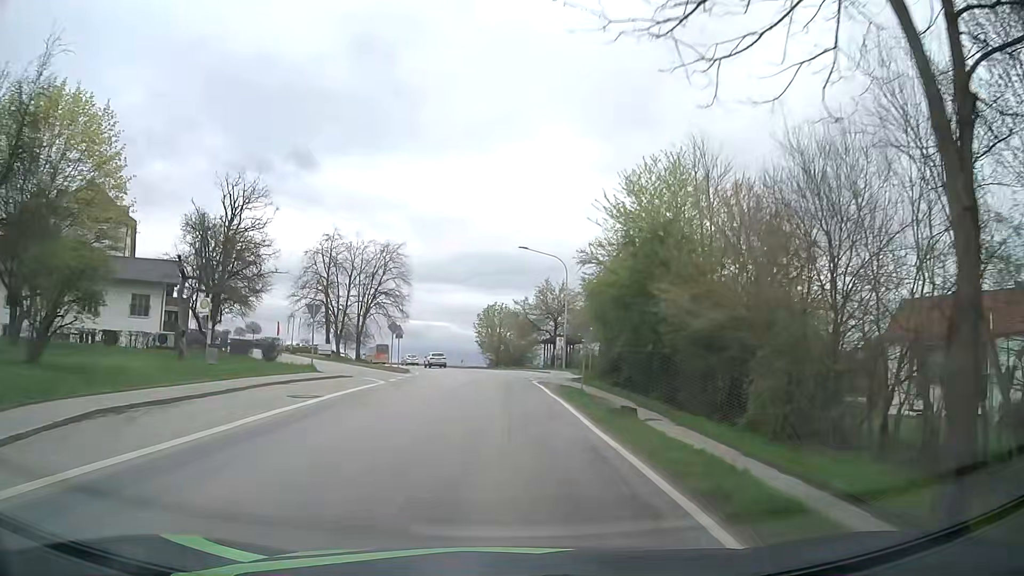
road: secondary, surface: asphalt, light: Day
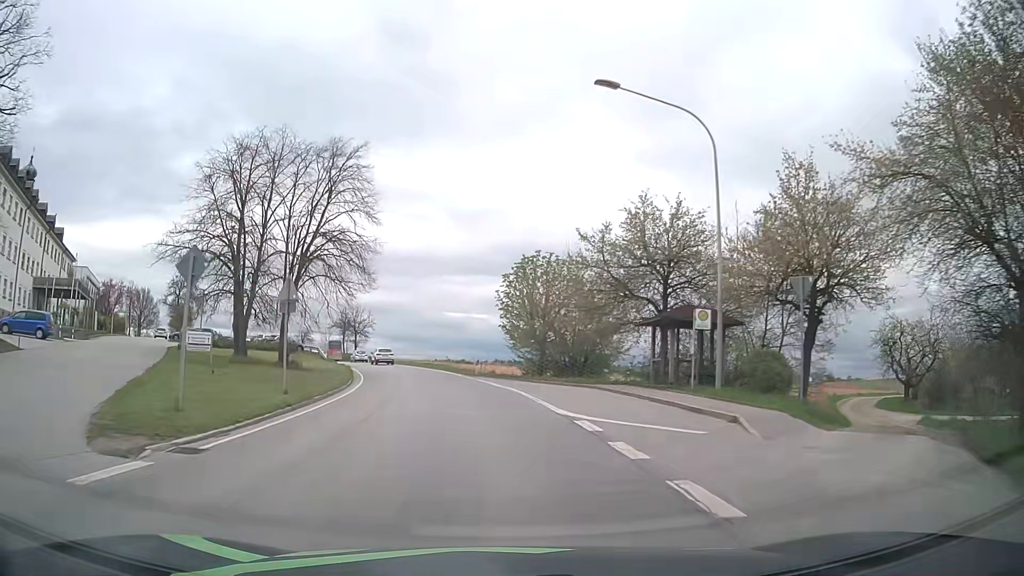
(-0.6, +31.9) m; -3°
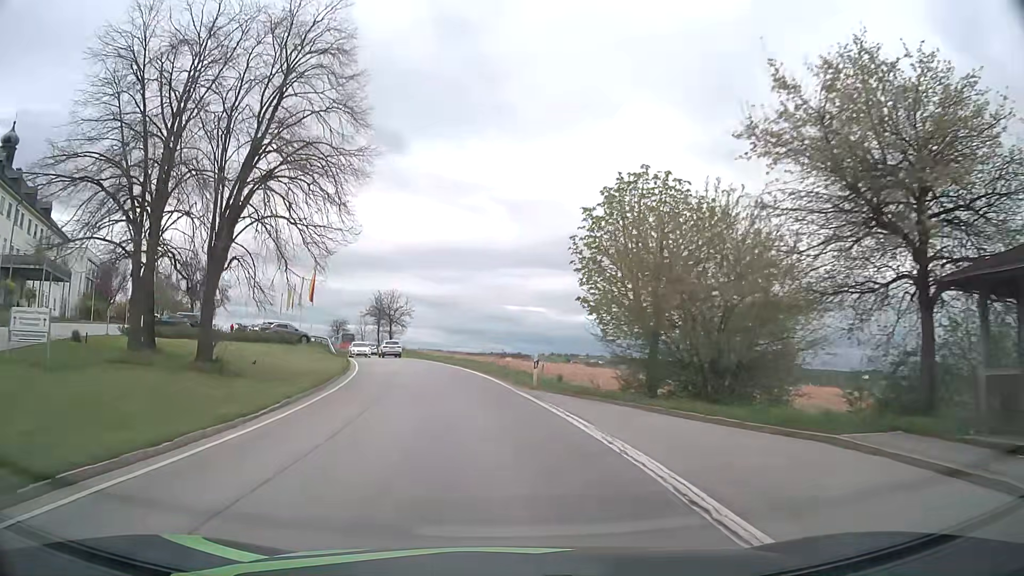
(-0.7, +15.9) m; -5°
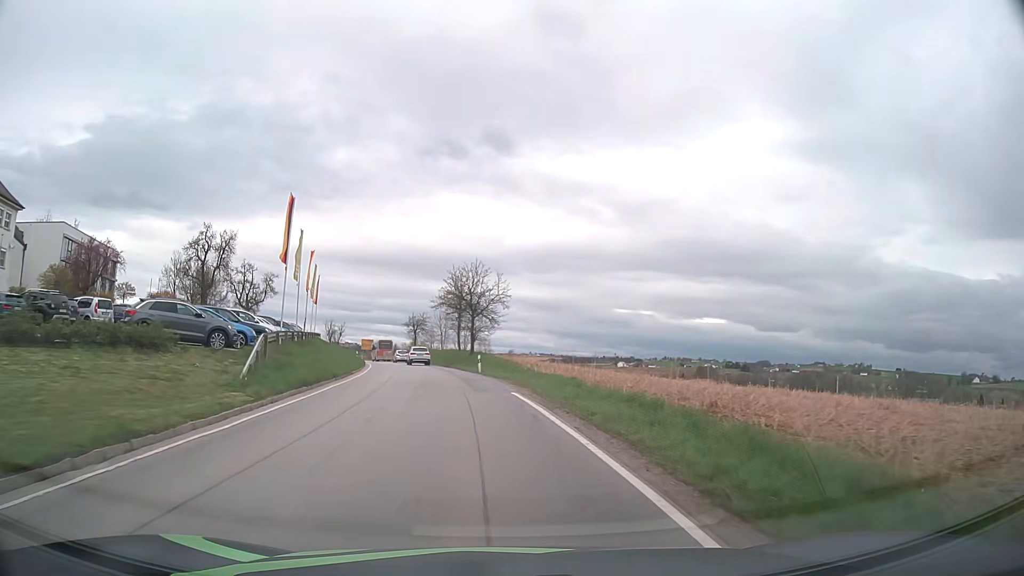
(-2.7, +32.3) m; -9°
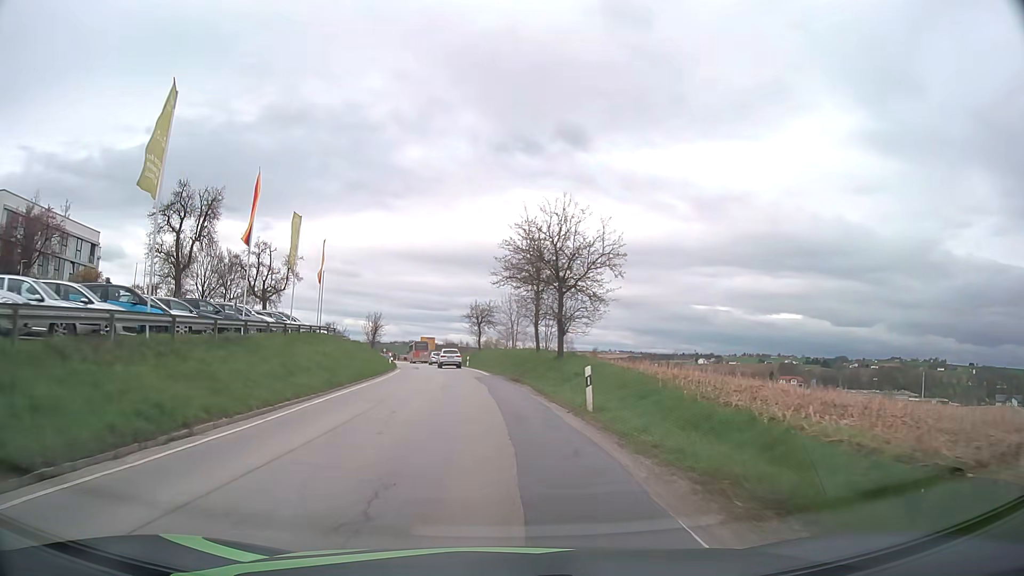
(-1.4, +24.3) m; -7°
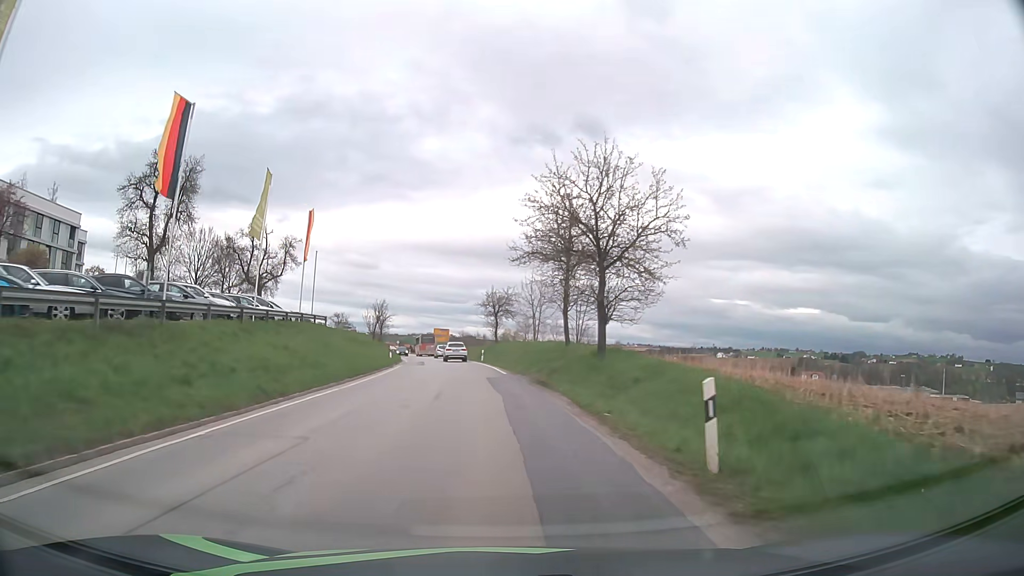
(-0.1, +8.1) m; -1°
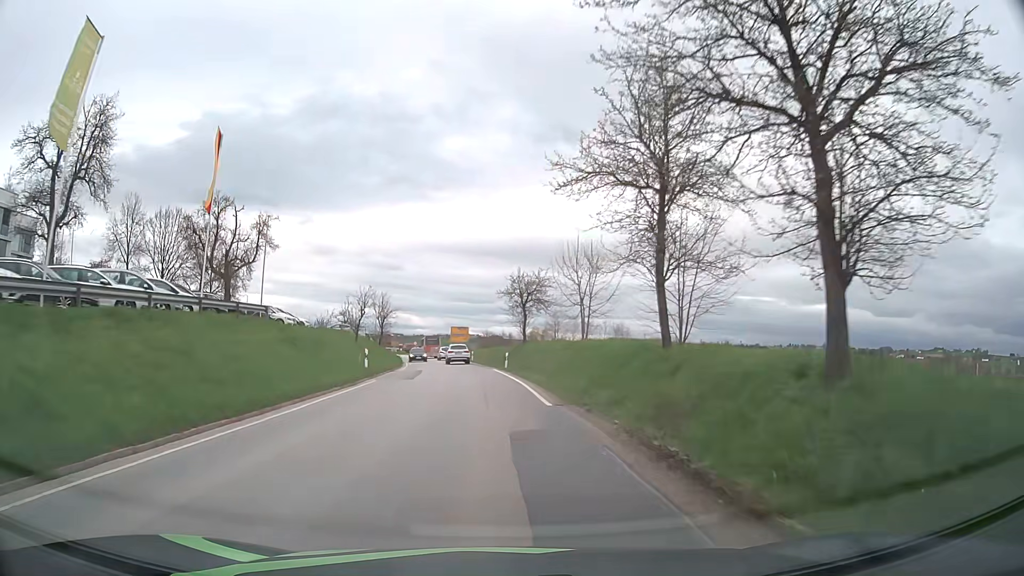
(-0.4, +16.1) m; -2°
(0, +10) (0, +20) (-1, +30) (-2, +40) (-3, +50) (-4, +60) (-6, +70) (-8, +80) (-9, +89) (-11, +99) m
